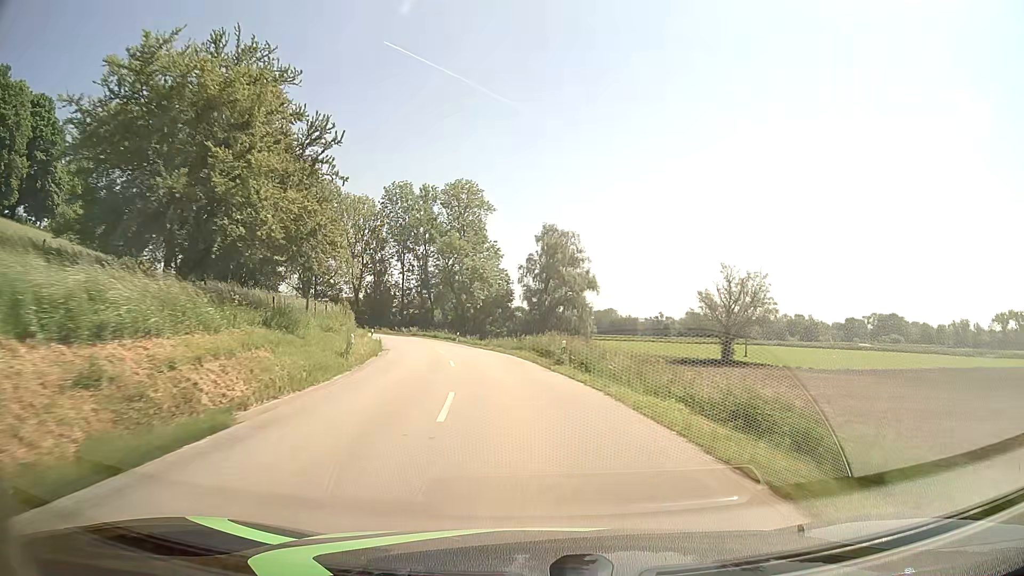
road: secondary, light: Day
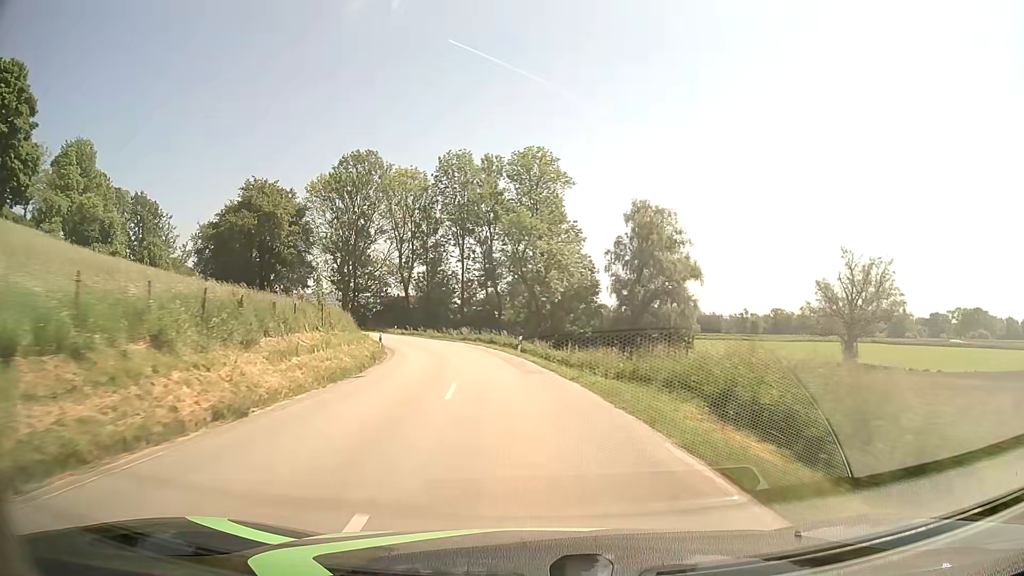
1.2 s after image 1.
(-1.4, +20.9) m; -7°
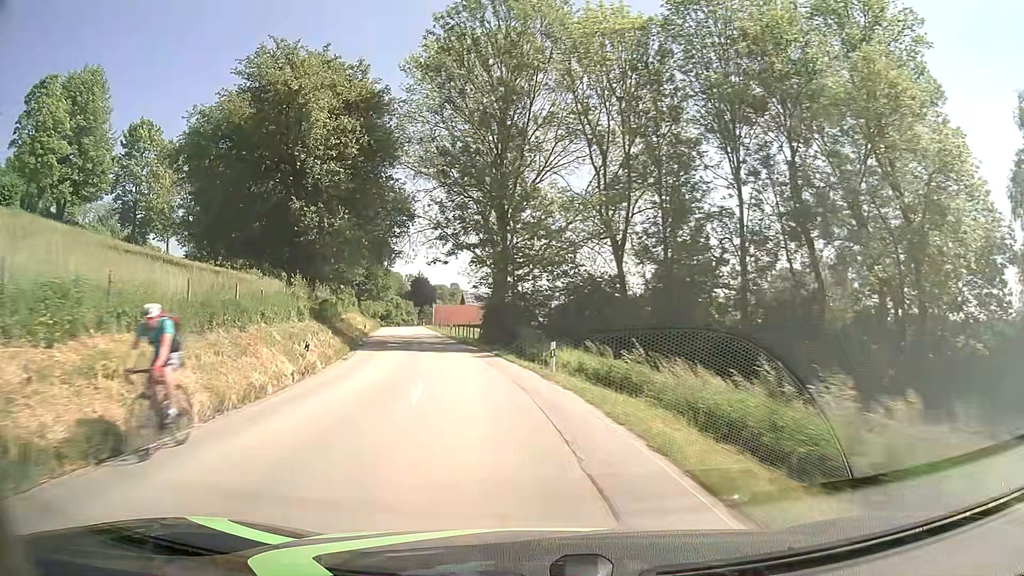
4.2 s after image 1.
(-7.3, +49.3) m; -20°
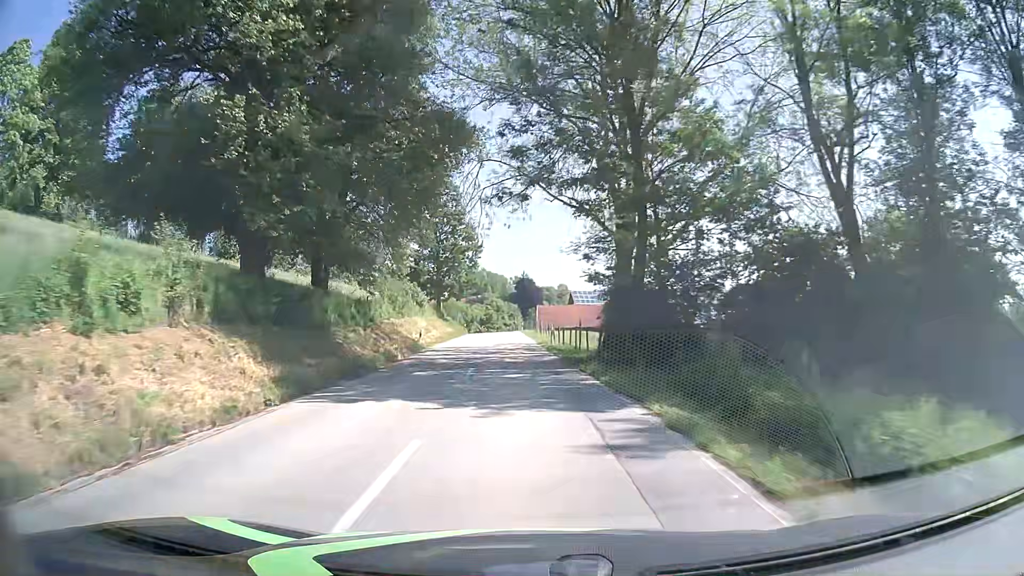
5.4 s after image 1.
(-1.7, +19.7) m; -9°
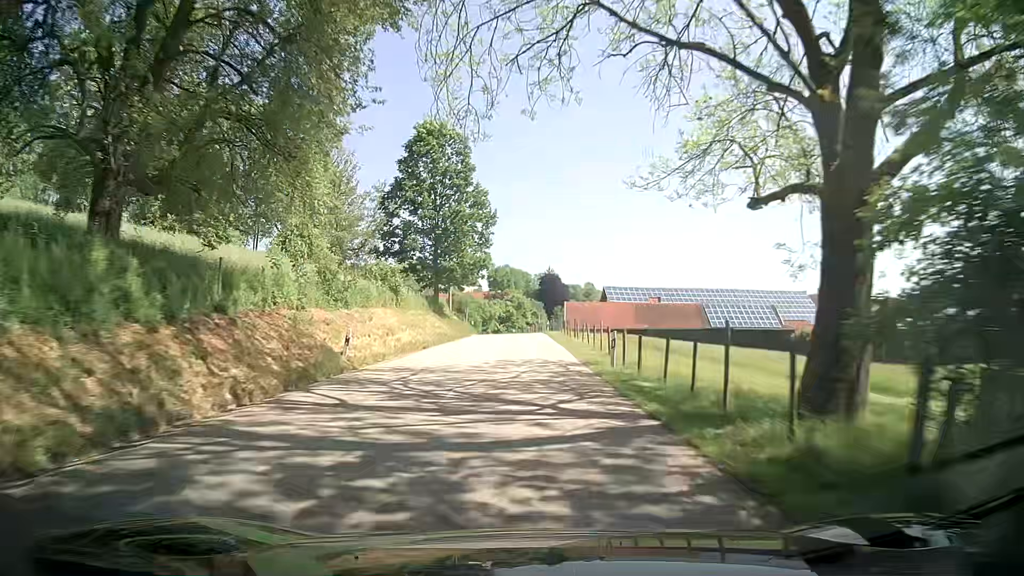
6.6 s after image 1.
(-0.4, +19.1) m; -1°
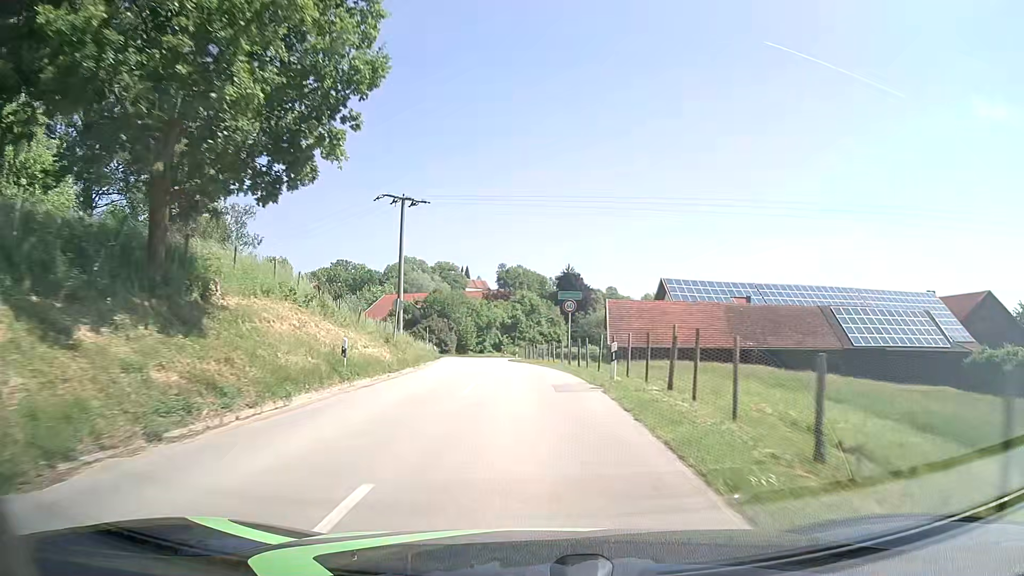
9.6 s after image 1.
(-0.6, +43.4) m; -2°
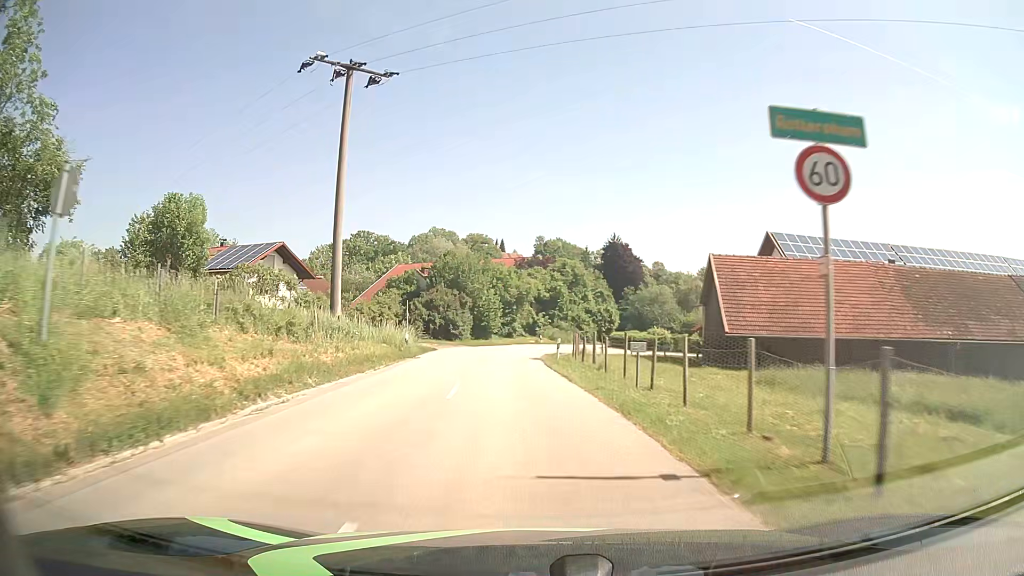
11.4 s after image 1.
(-0.5, +25.2) m; -3°
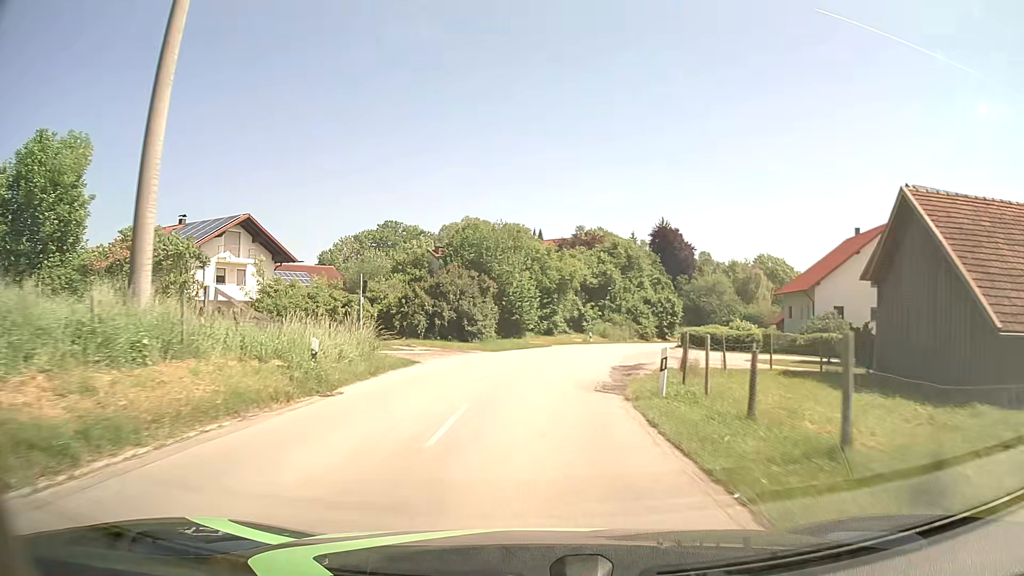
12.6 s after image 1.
(-0.6, +16.9) m; -3°
(0, +10) (0, +20) (+2, +30) (+4, +40) (+7, +49) (+11, +58) (+16, +67) (+22, +75) (+27, +84) (+33, +92) m
